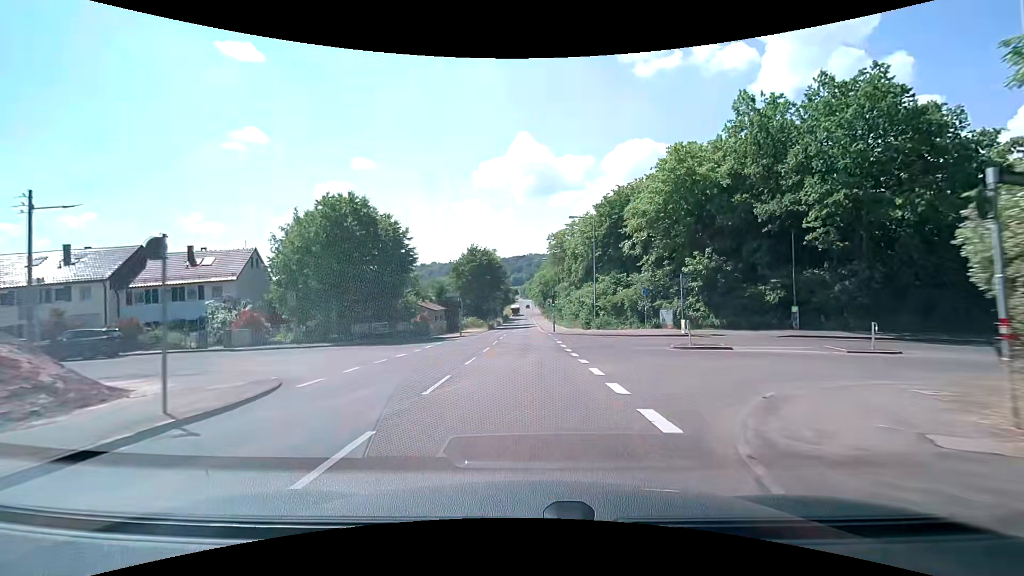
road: tertiary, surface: asphalt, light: Day
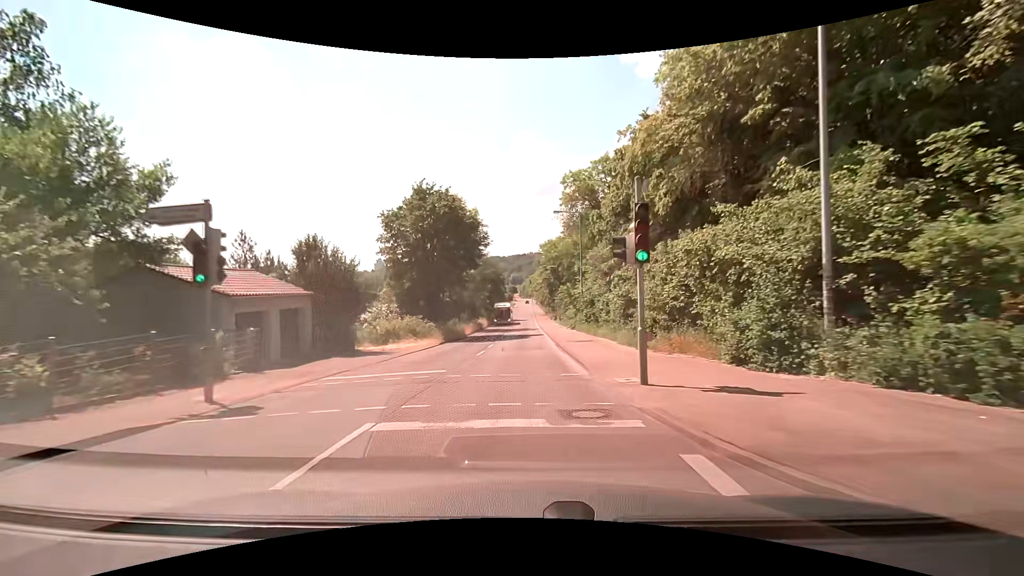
(+0.1, +36.1) m; 0°
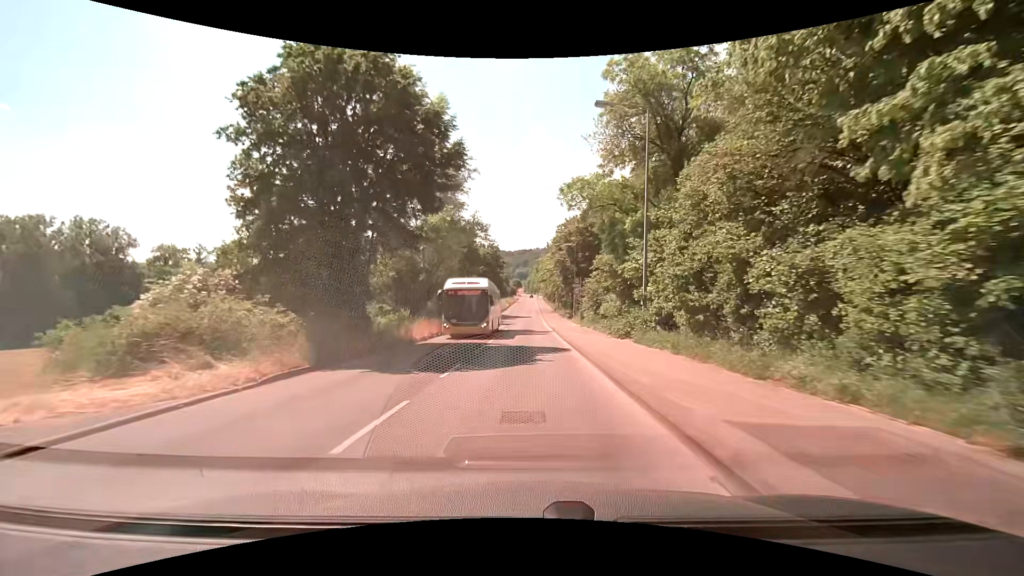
(-0.1, +21.7) m; -1°
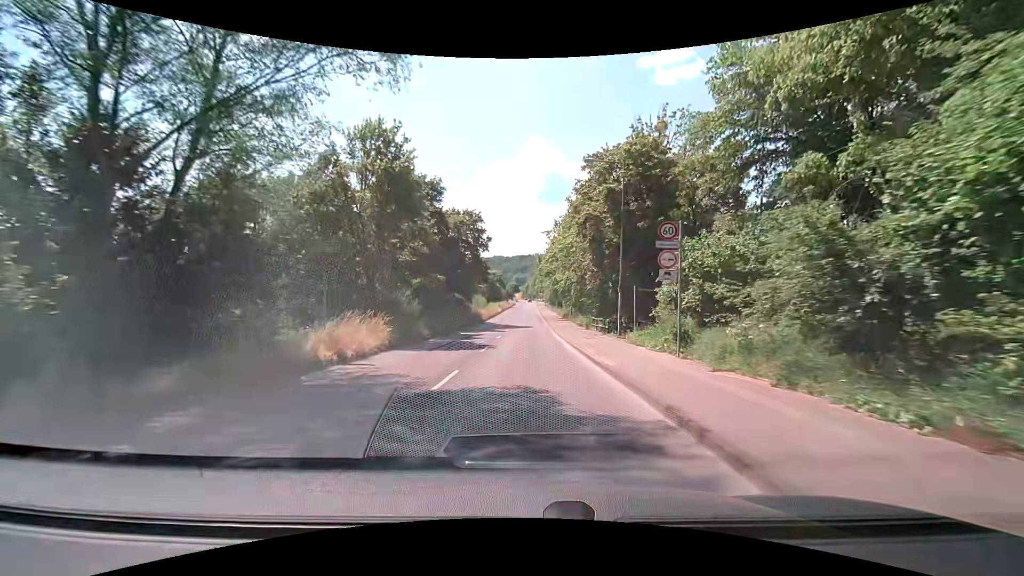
(+0.3, +29.1) m; 0°
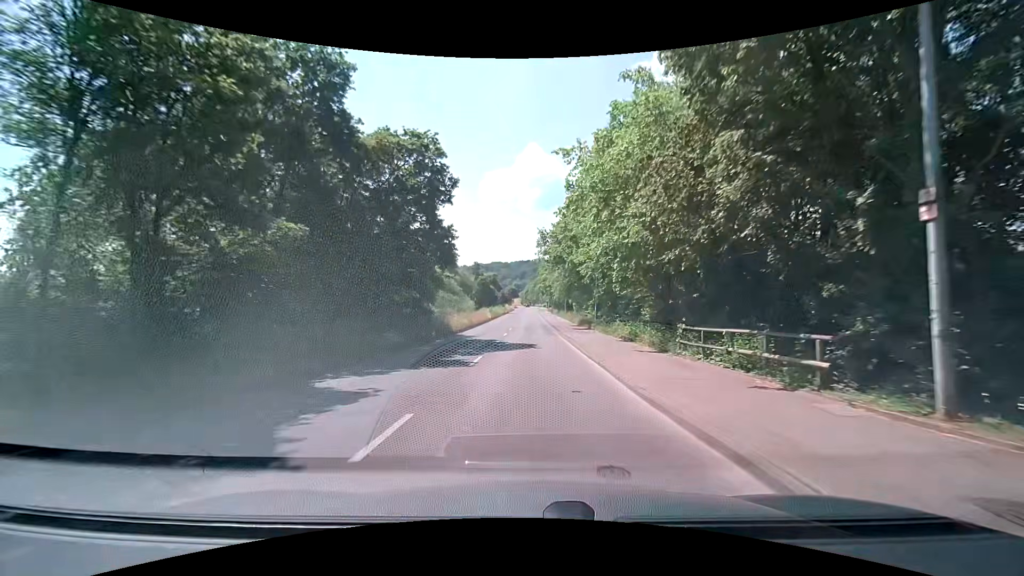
(+0.2, +22.8) m; +1°
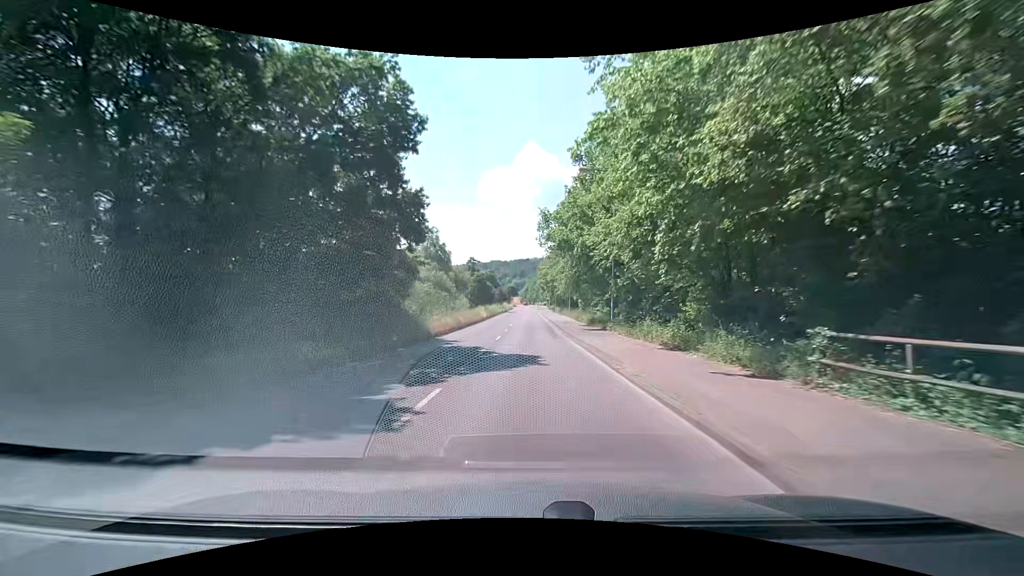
(-0.1, +8.0) m; 0°
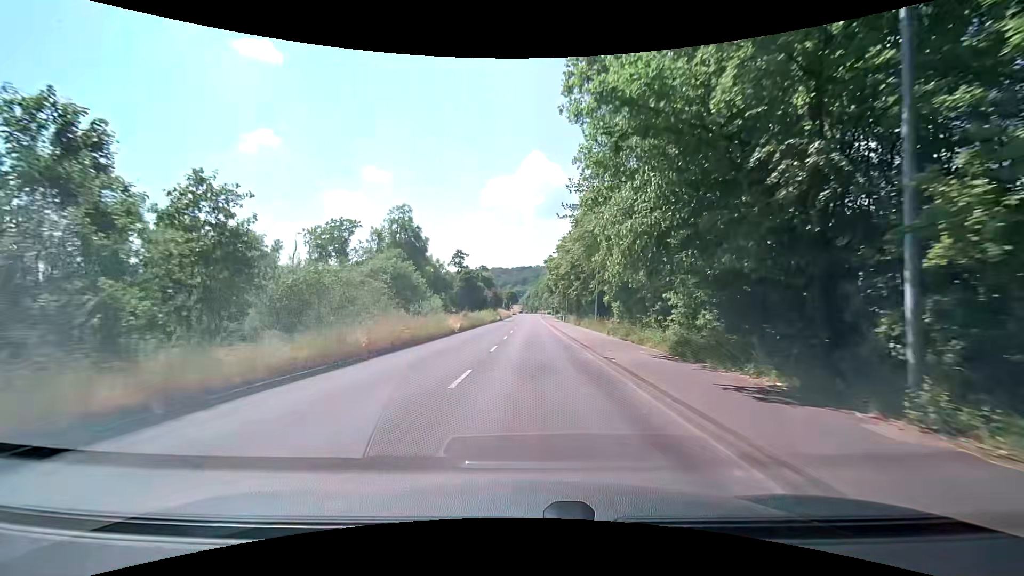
(-0.1, +24.6) m; 0°
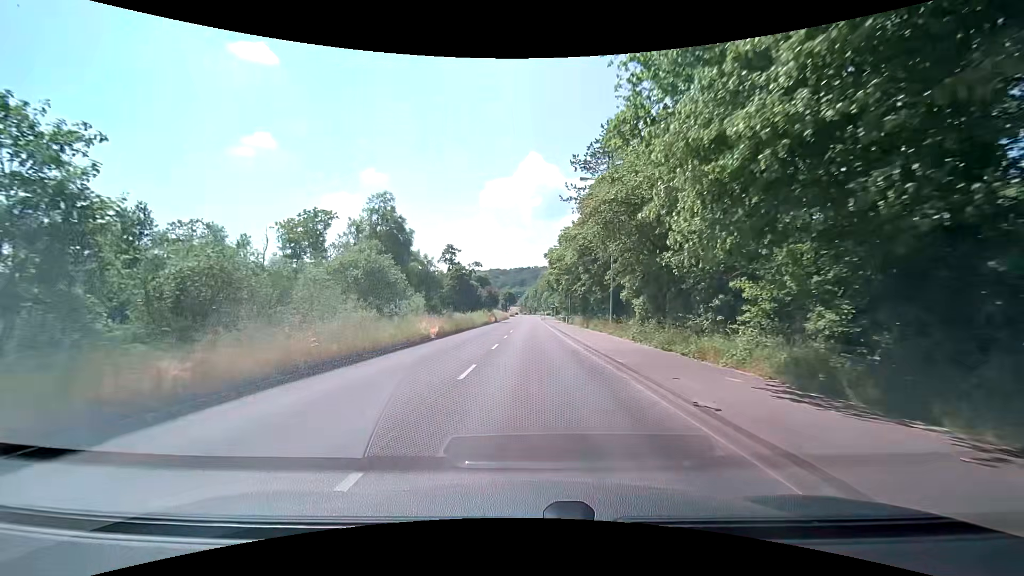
(0.0, +8.3) m; -1°
(0, +10) (0, +20) (0, +30) (+1, +40) (+1, +50) (+1, +60) (+1, +70) (+1, +80) (+2, +90) (+2, +100) m
